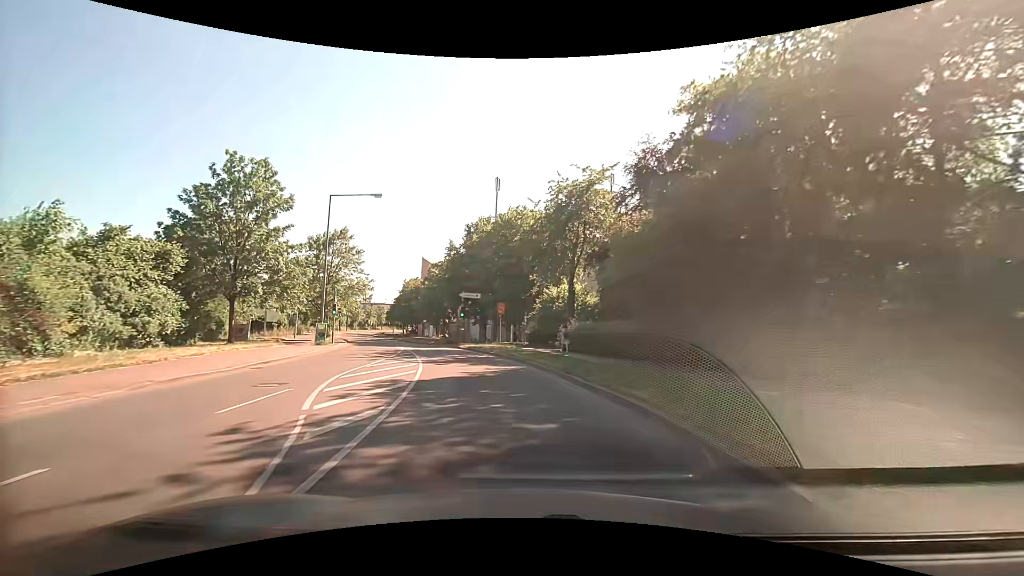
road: tertiary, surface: asphalt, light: Day
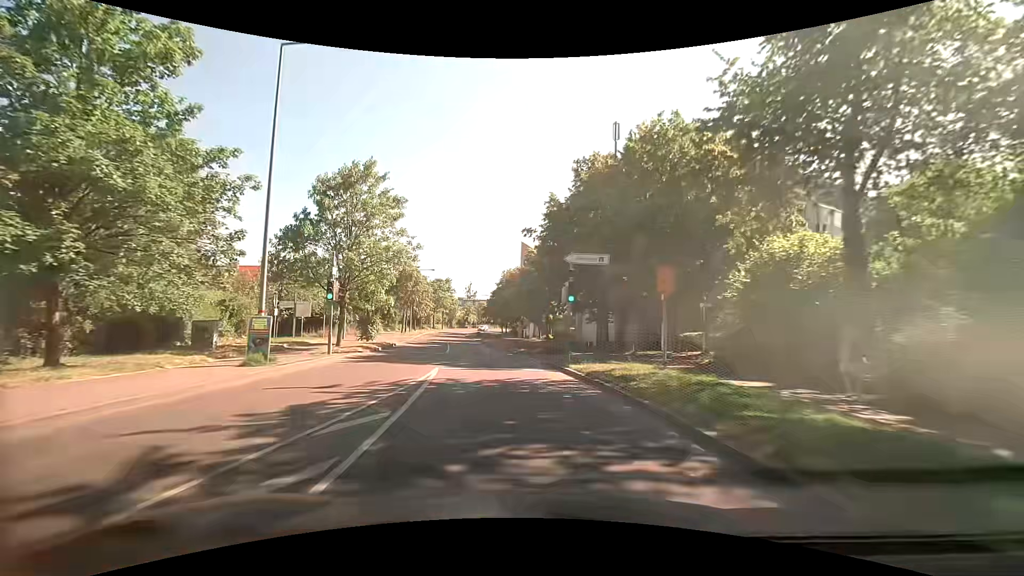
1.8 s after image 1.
(-2.2, +20.2) m; -12°
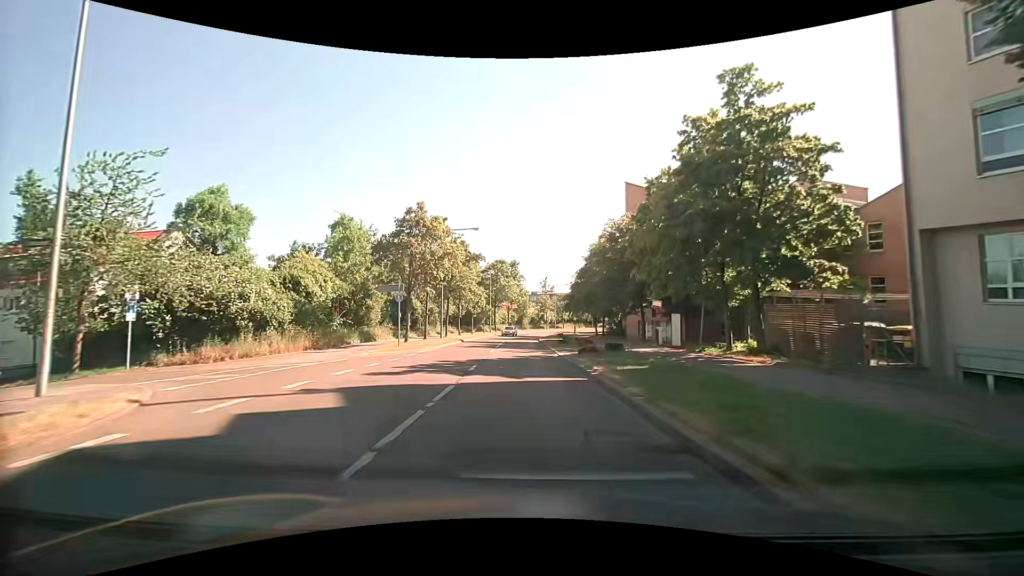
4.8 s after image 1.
(-3.6, +35.2) m; -9°
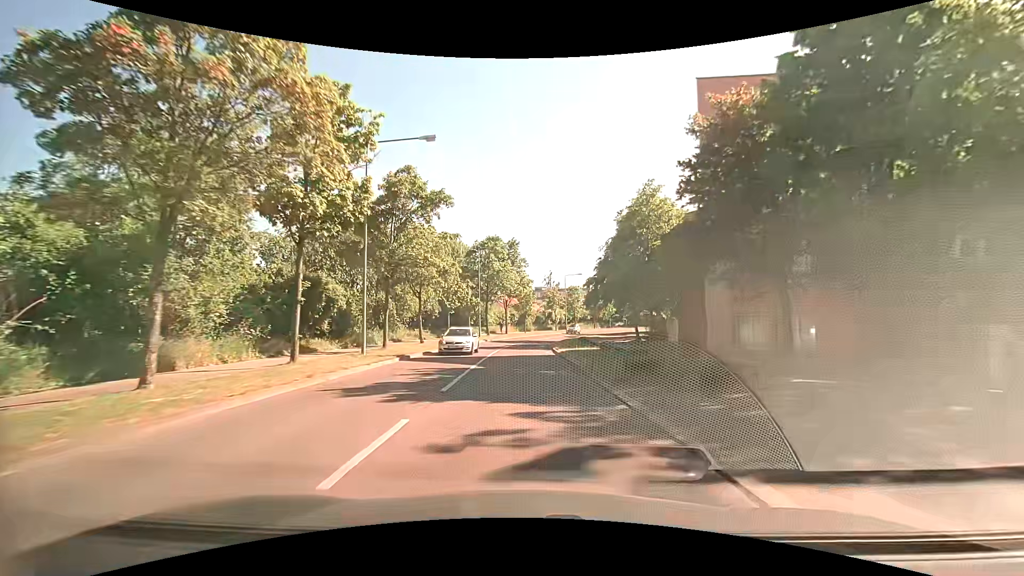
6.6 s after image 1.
(-0.2, +22.8) m; -1°
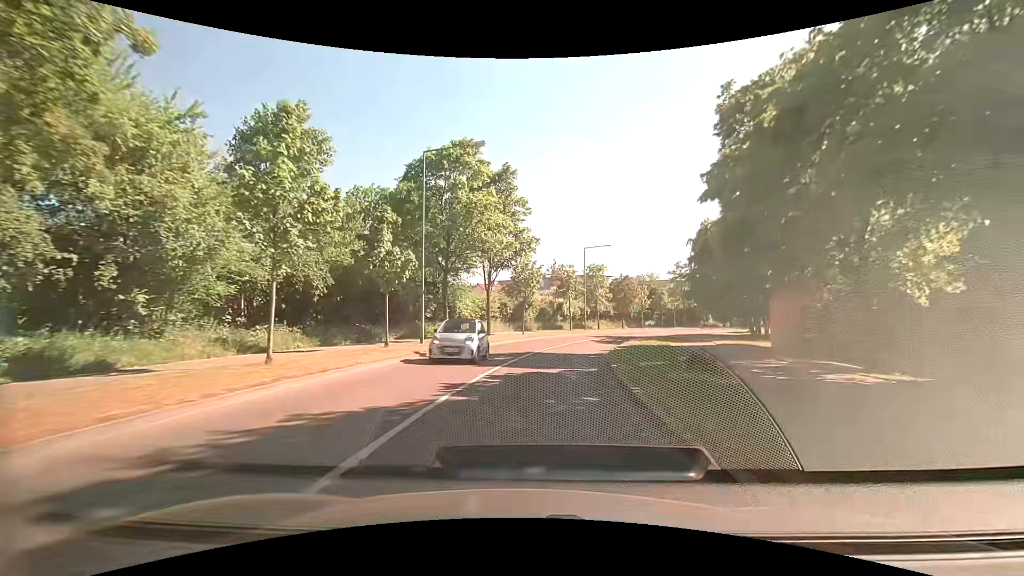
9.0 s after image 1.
(+0.2, +30.0) m; +1°
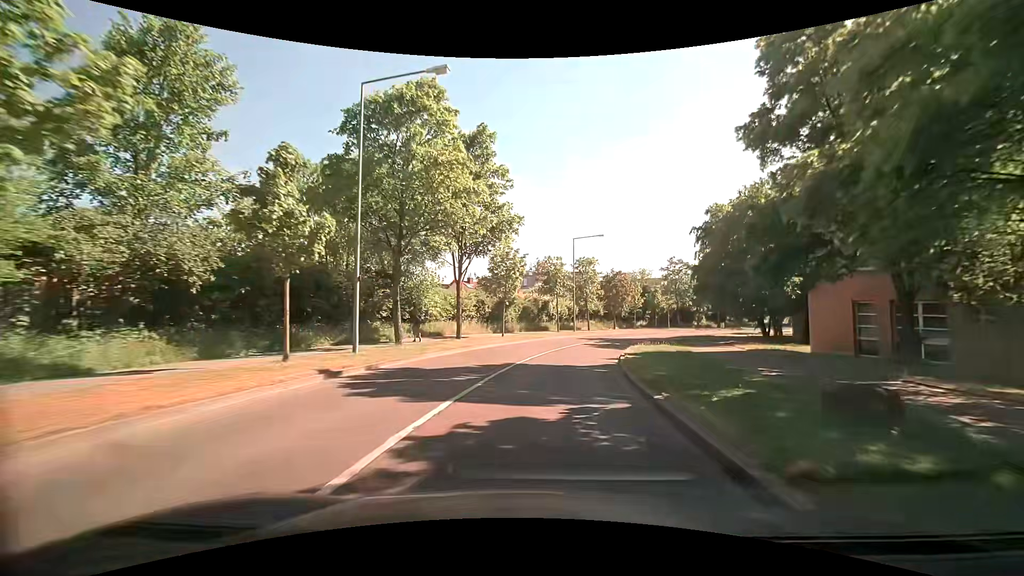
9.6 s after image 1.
(0.0, +7.3) m; +1°
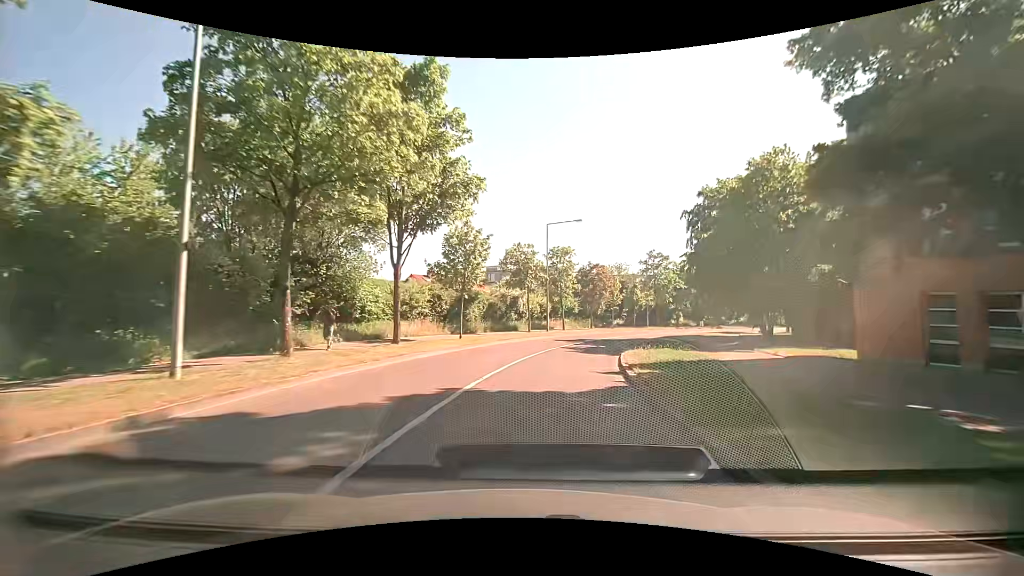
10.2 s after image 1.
(+0.2, +7.3) m; +4°
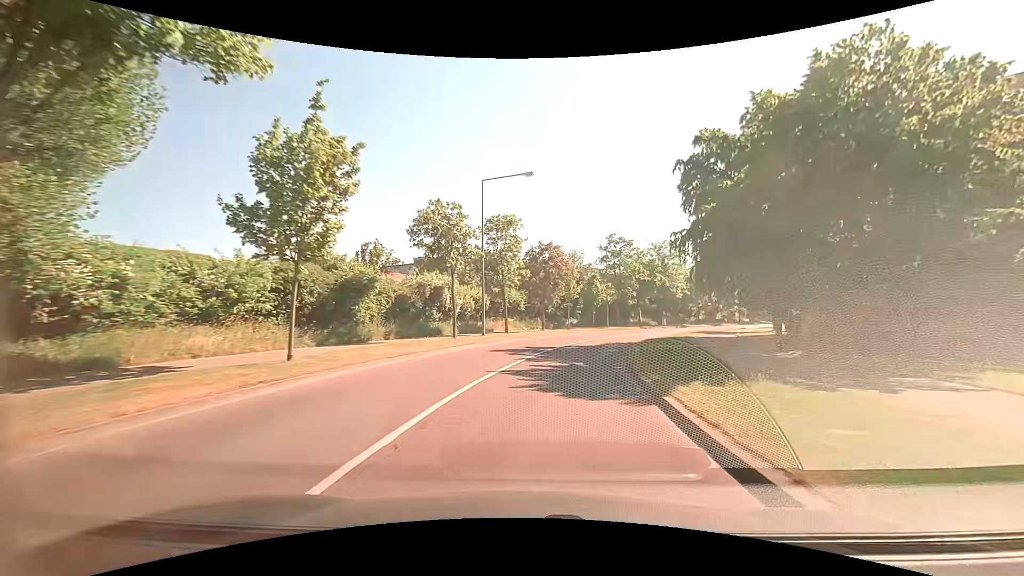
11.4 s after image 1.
(+0.8, +14.4) m; +6°
(0, +10) (+2, +20) (+4, +30) (+7, +39) (+11, +48) (+16, +57) (+22, +65) (+28, +73) (+35, +81) (+42, +88) m
